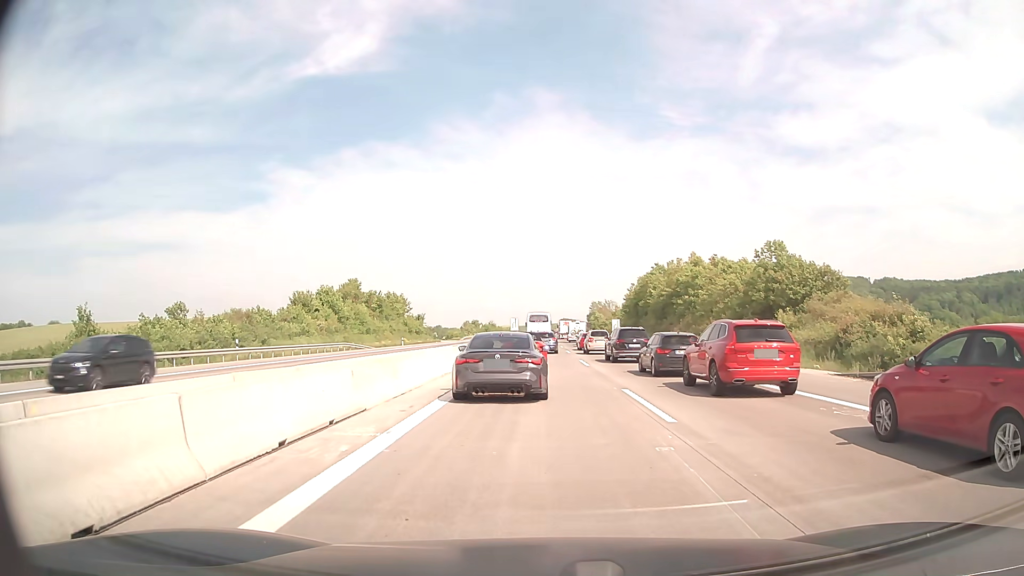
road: motorway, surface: concrete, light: Day
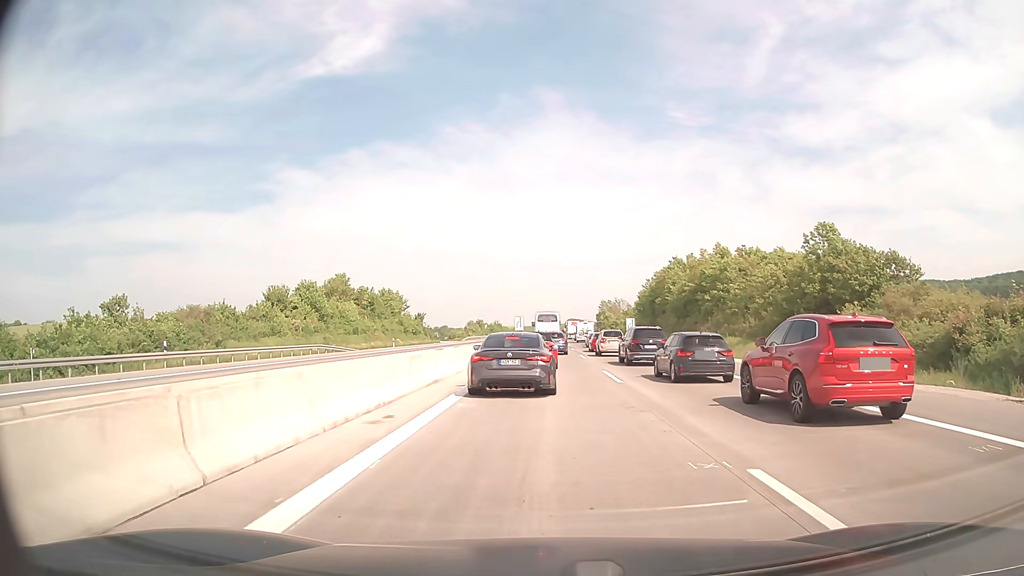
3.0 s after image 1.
(0.0, +9.8) m; -1°
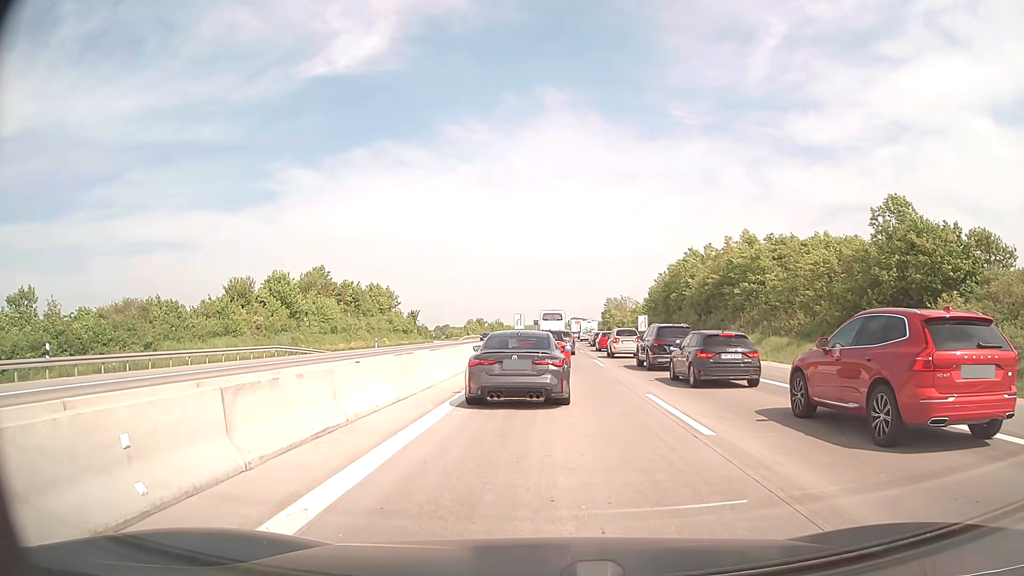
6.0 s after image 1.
(+0.1, +9.8) m; 0°
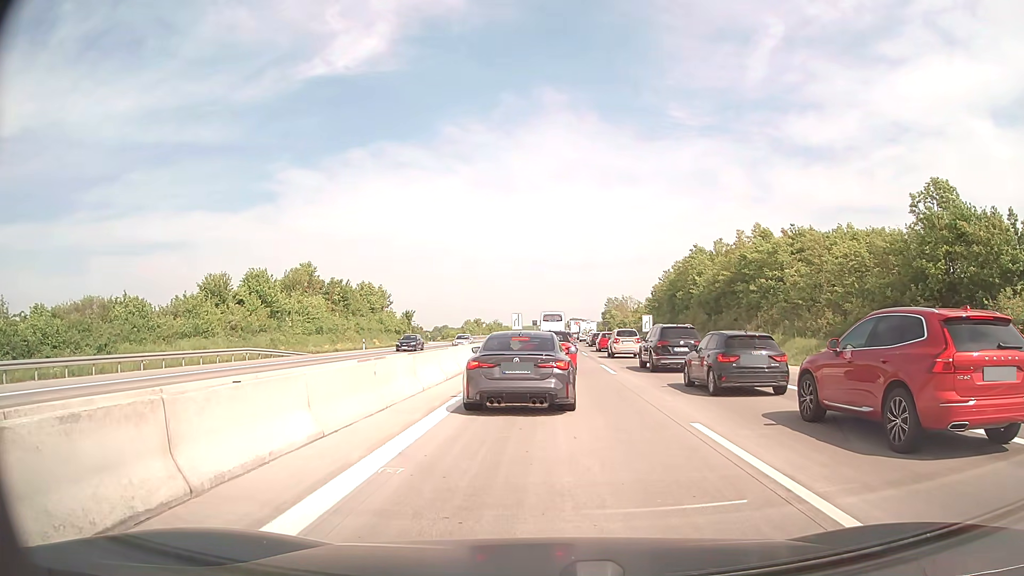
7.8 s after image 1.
(0.0, +4.6) m; 0°
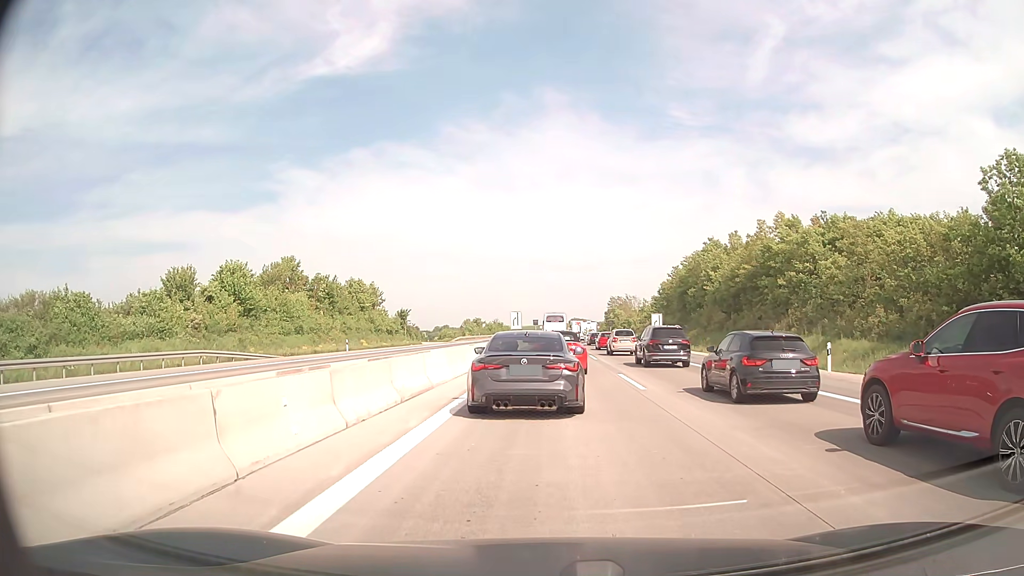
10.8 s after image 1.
(0.0, +6.2) m; -1°
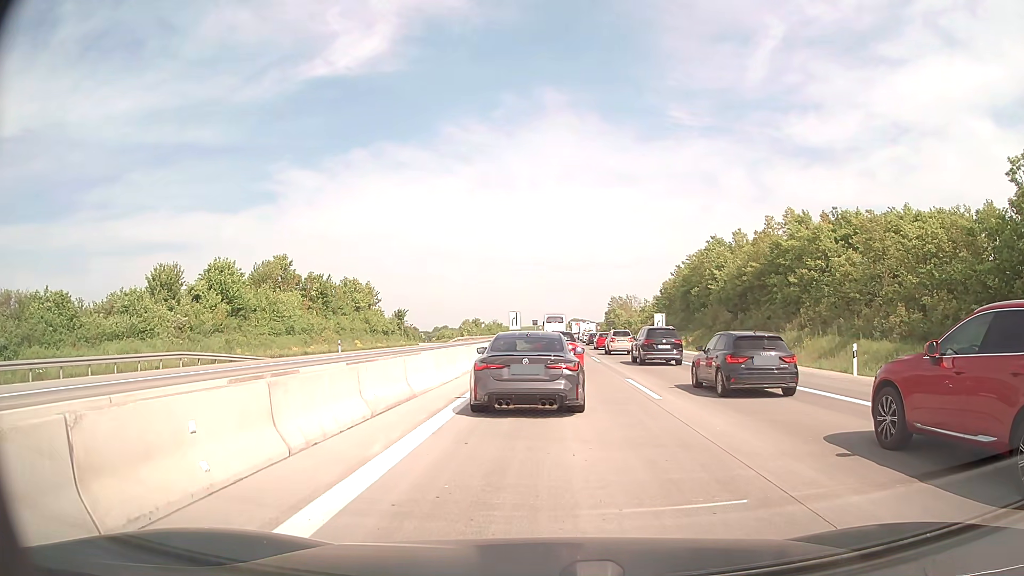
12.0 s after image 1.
(0.0, +2.2) m; +1°
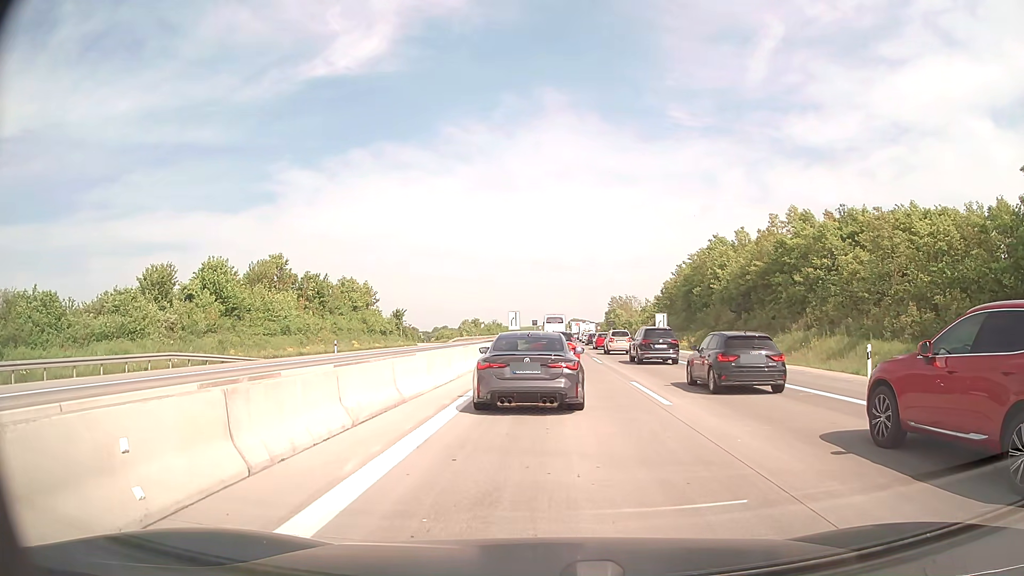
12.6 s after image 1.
(0.0, +1.1) m; -1°
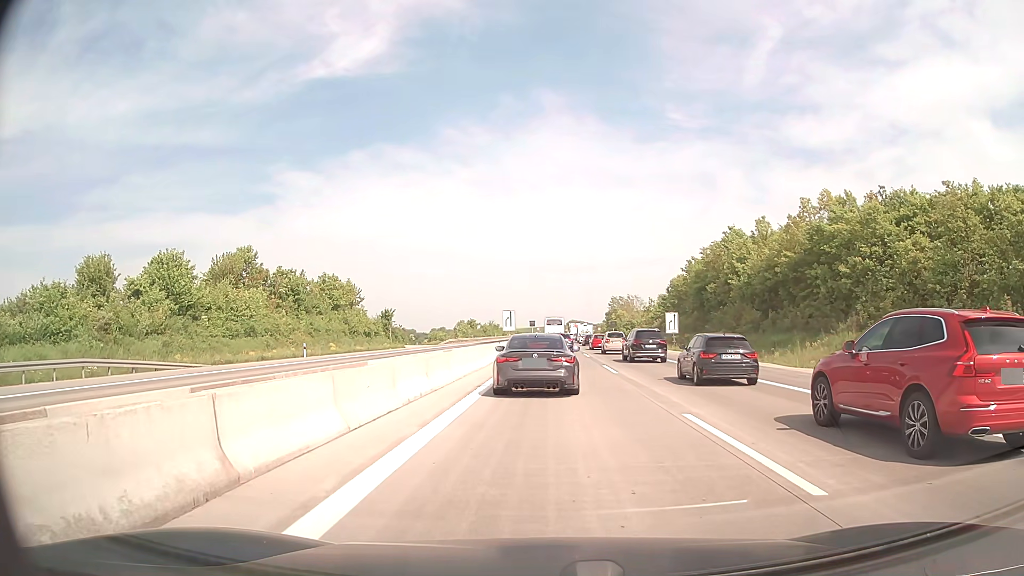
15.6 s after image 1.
(+0.1, +7.5) m; +1°
(0, +10) (0, +20) (0, +30) (+1, +40) (+1, +50) (+1, +60) (+1, +70) (+1, +80) (+2, +90) (+2, +100) m
